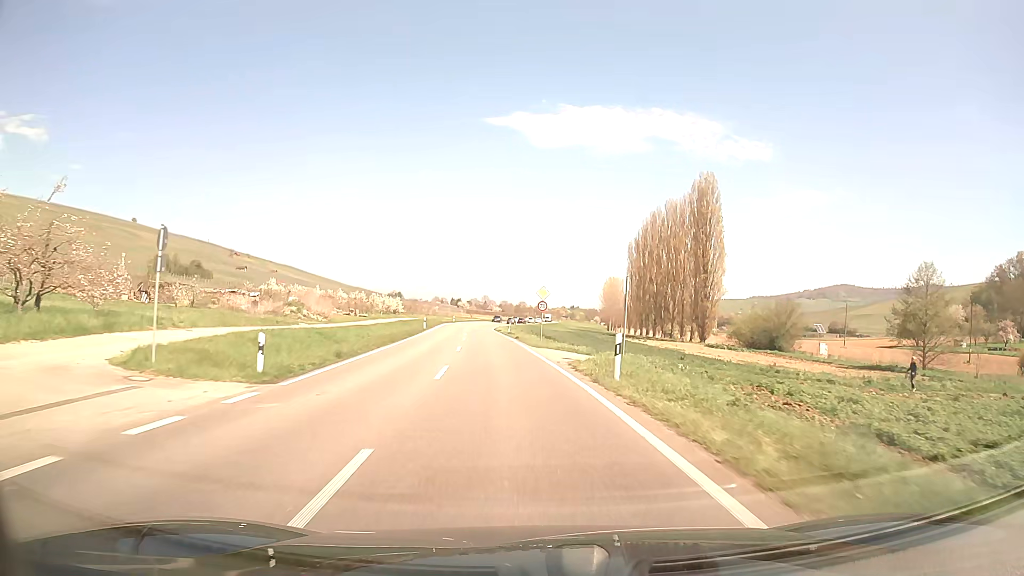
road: primary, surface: asphalt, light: Day
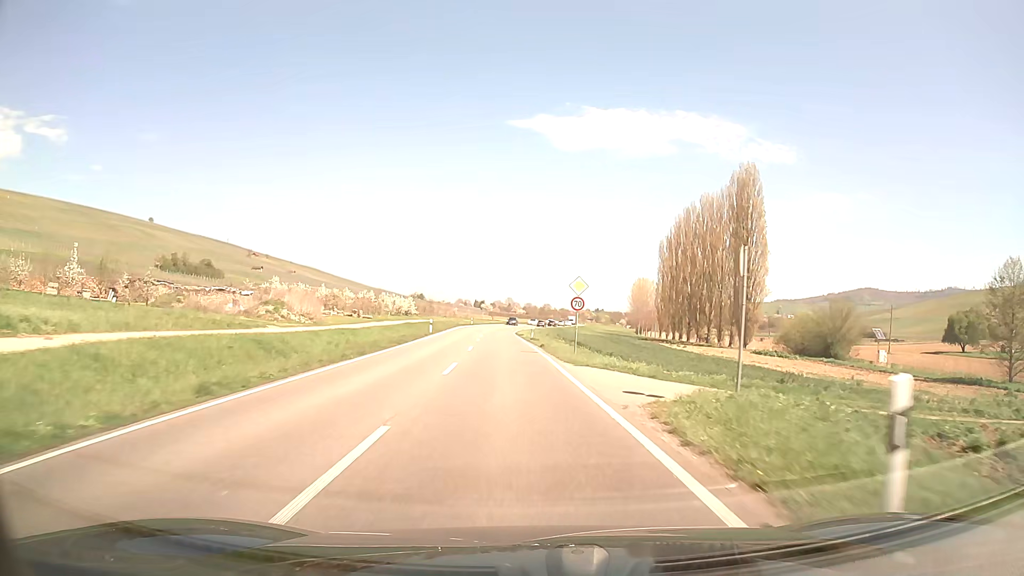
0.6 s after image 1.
(-0.2, +10.7) m; -2°
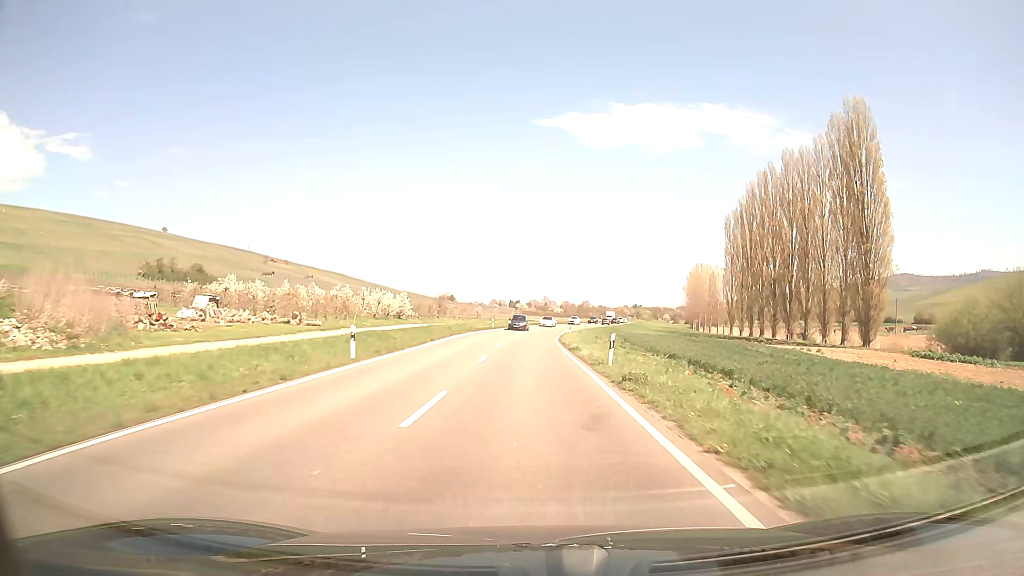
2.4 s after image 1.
(-1.0, +32.1) m; -3°
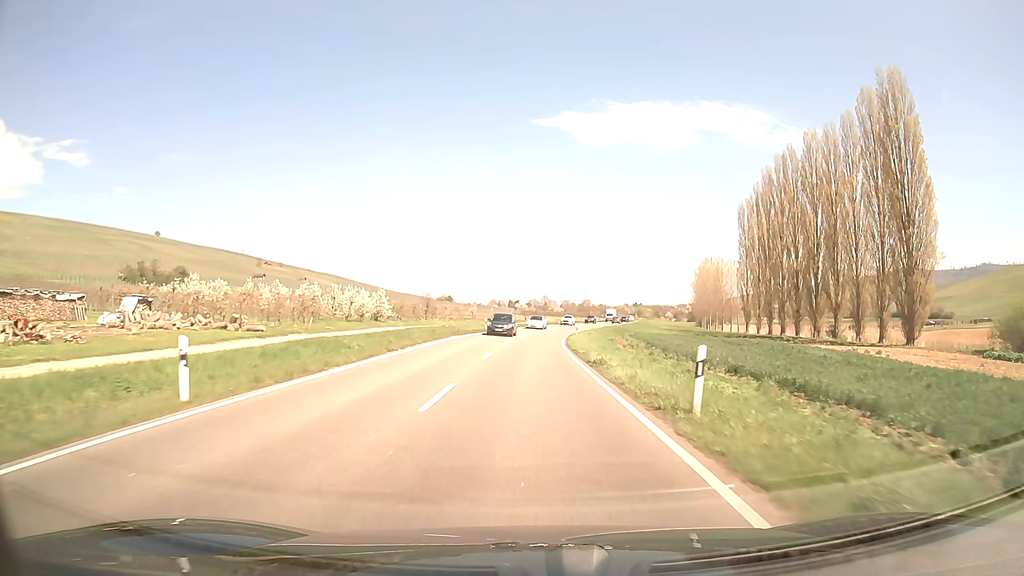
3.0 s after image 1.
(0.0, +10.8) m; 0°
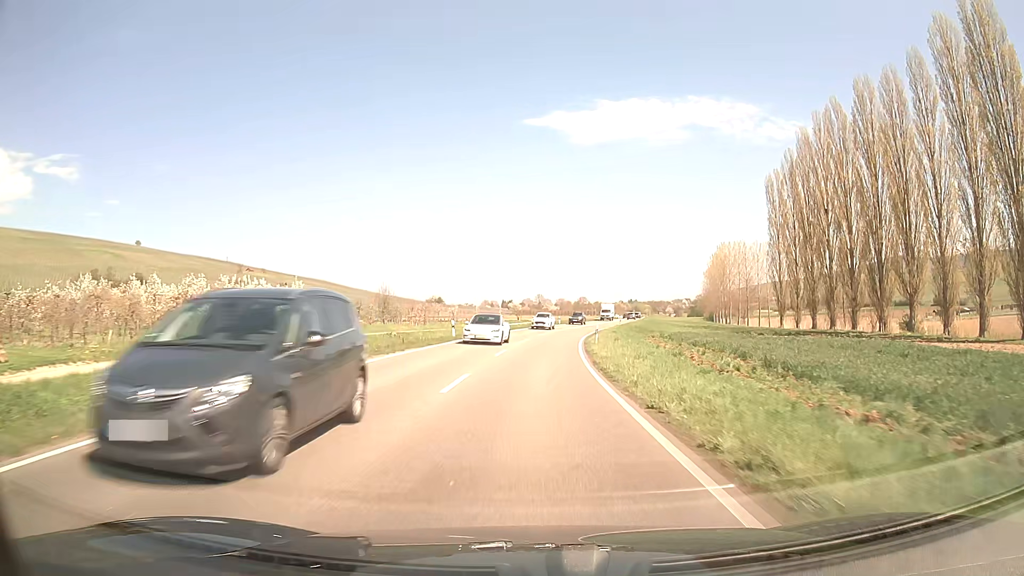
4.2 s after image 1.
(+0.1, +21.6) m; +1°
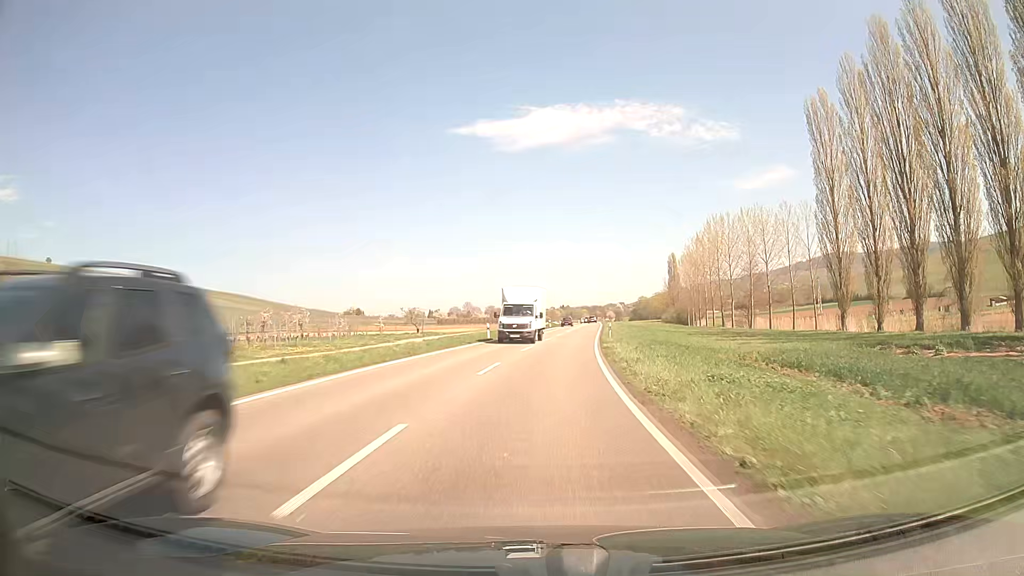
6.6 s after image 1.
(+1.7, +43.3) m; +6°
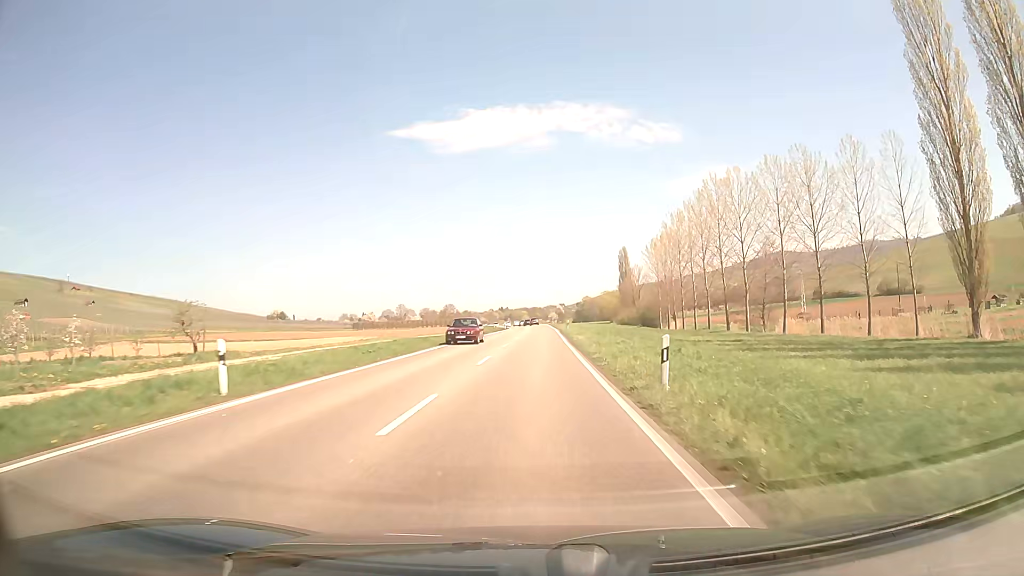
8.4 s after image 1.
(+1.7, +32.5) m; +5°
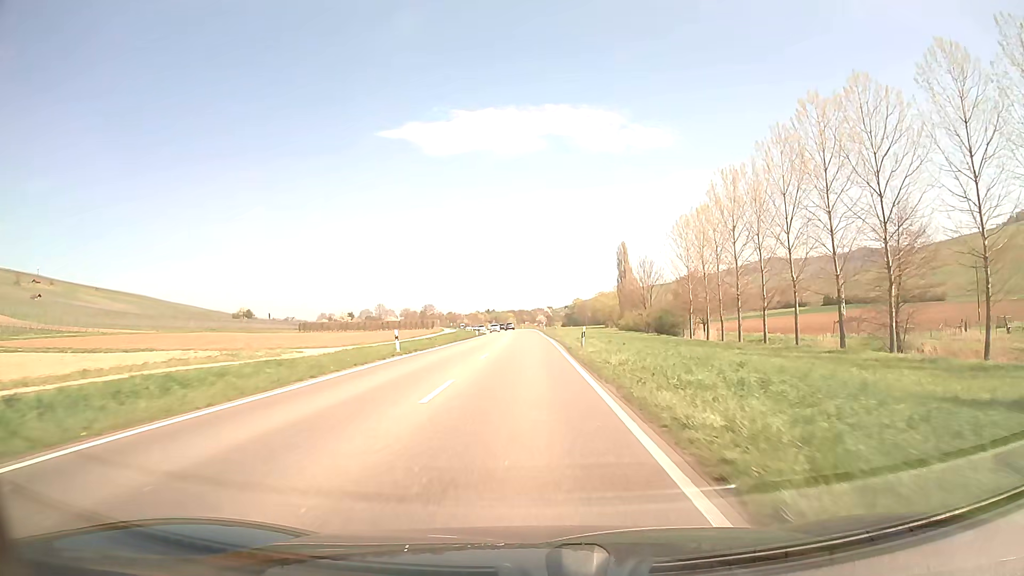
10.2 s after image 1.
(+0.4, +32.5) m; +1°
(0, +10) (0, +20) (0, +30) (0, +40) (0, +50) (0, +60) (-1, +70) (-1, +80) (-1, +90) (-2, +100) m
